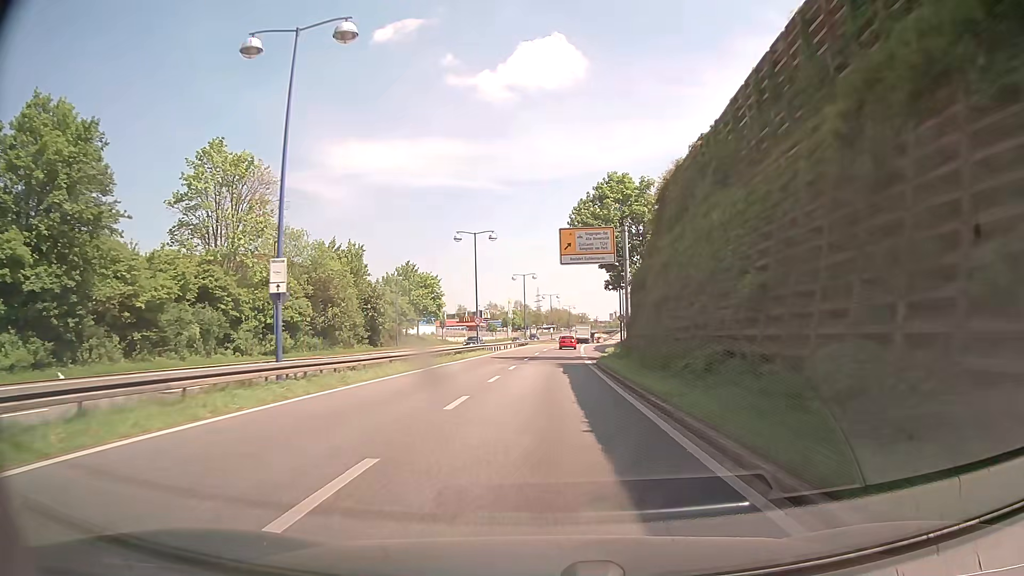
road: trunk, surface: asphalt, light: Day
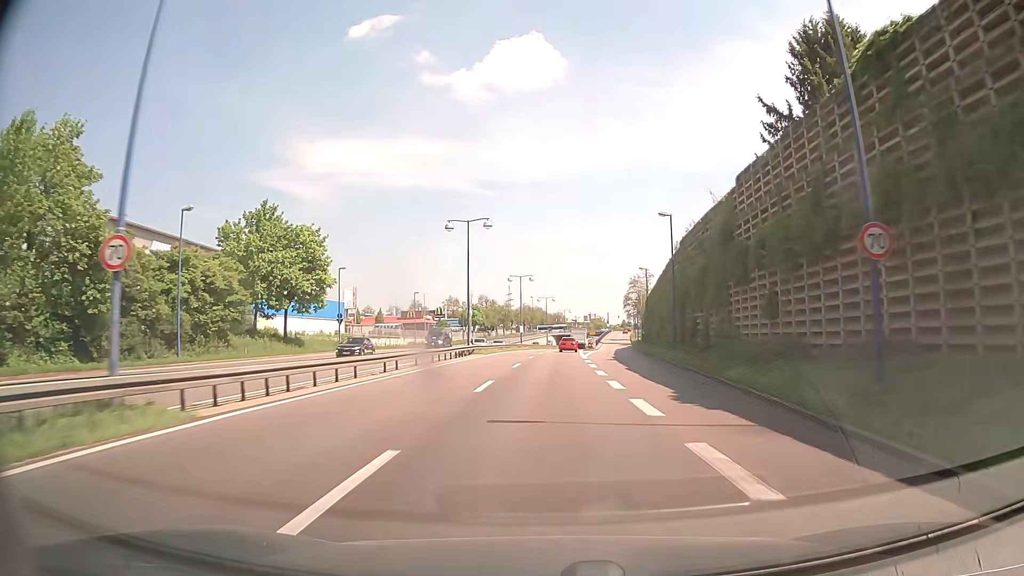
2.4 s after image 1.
(+0.9, +47.3) m; +2°
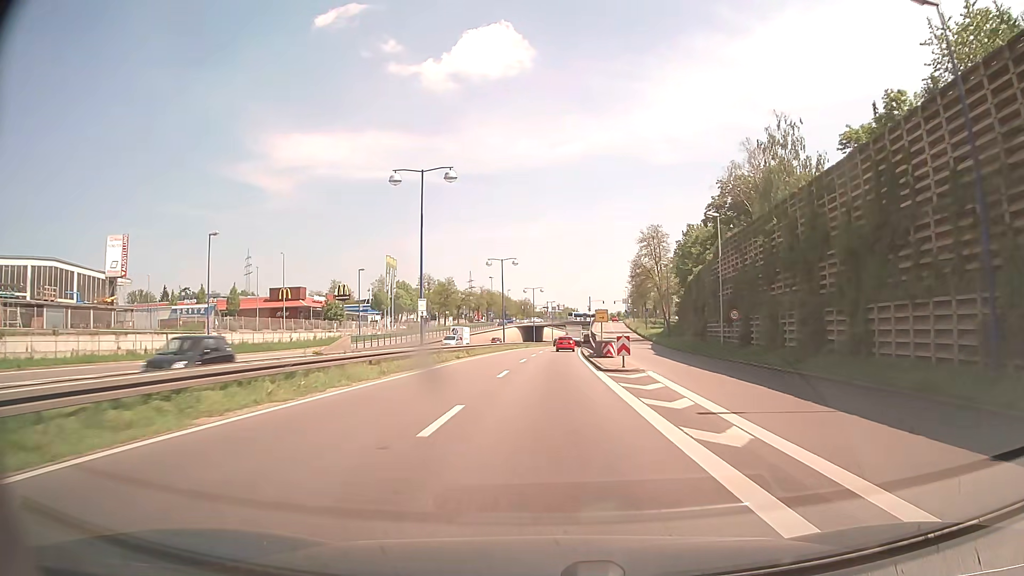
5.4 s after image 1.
(+1.4, +59.2) m; +3°
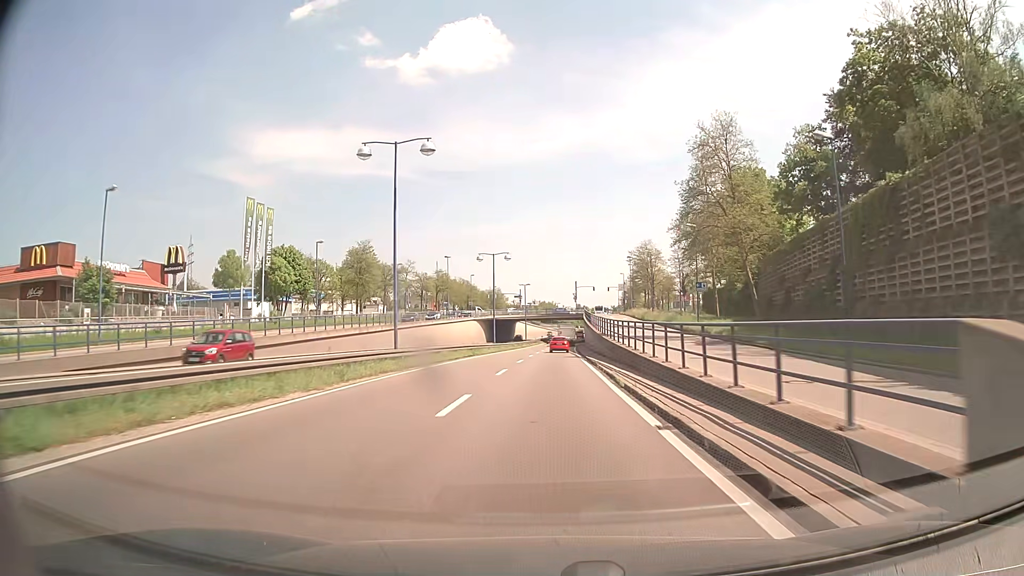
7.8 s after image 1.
(+0.9, +47.4) m; +2°
(0, +10) (0, +20) (0, +30) (+1, +40) (+1, +50) (+1, +60) (+2, +70) (+2, +80) (+3, +90) (+3, +100) m
